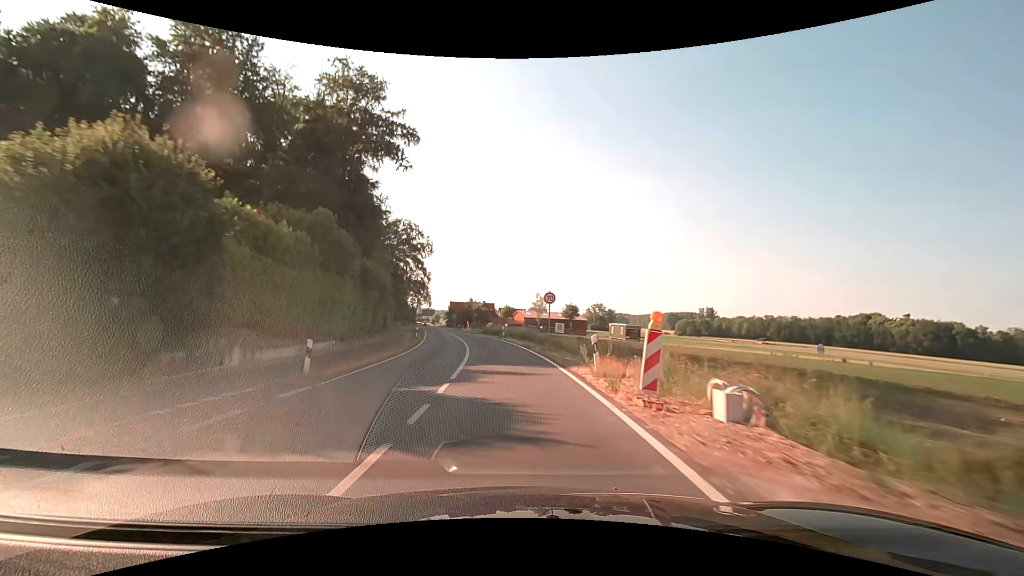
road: secondary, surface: asphalt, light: Day
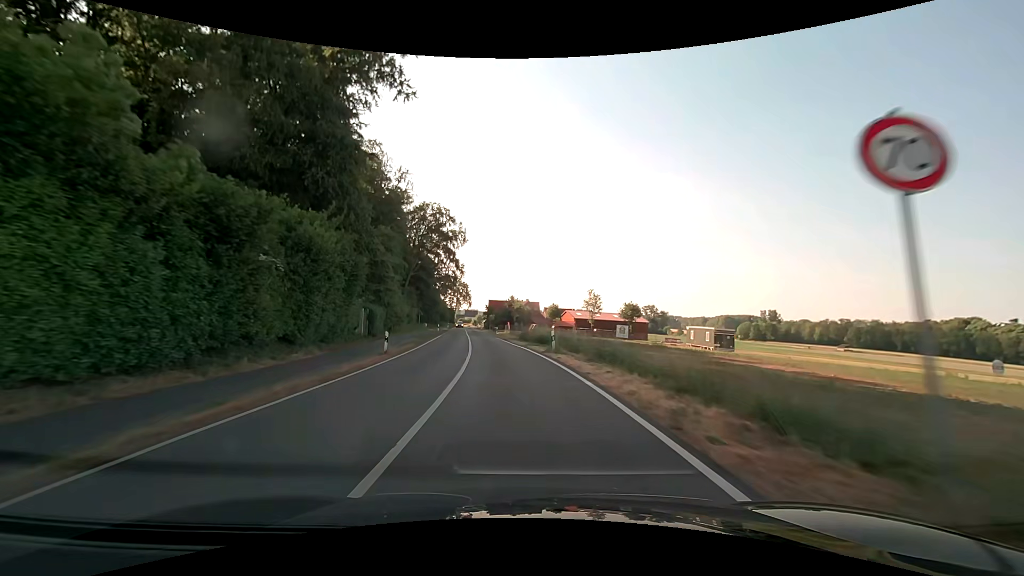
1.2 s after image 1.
(-1.0, +21.4) m; -5°
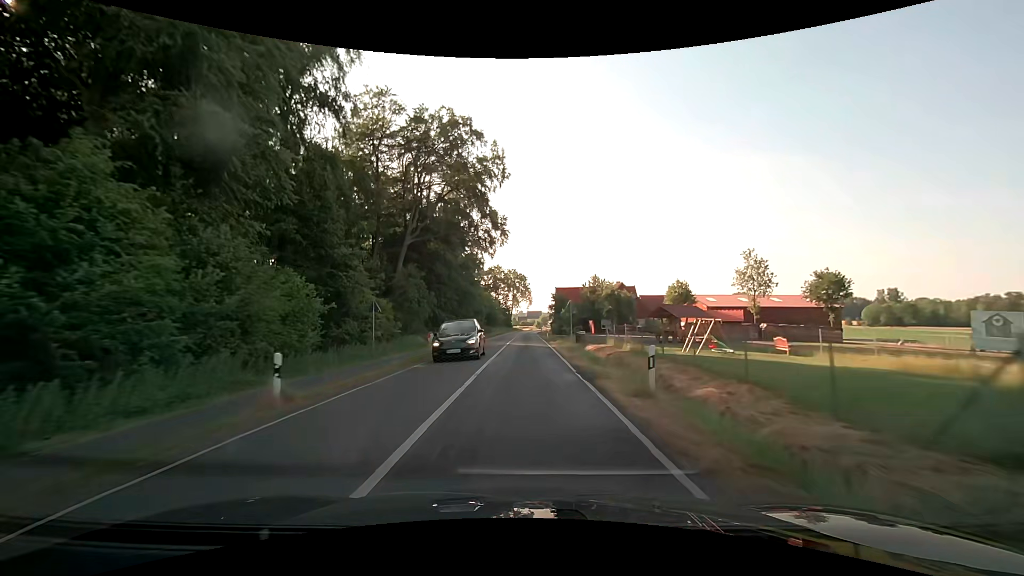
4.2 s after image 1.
(-4.4, +53.5) m; -8°
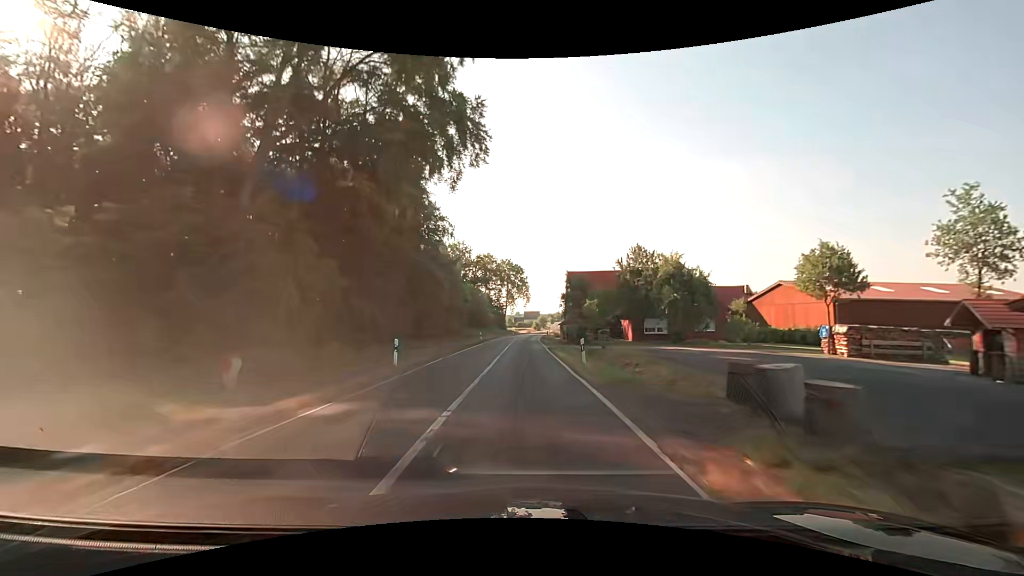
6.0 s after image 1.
(+0.1, +32.2) m; 0°
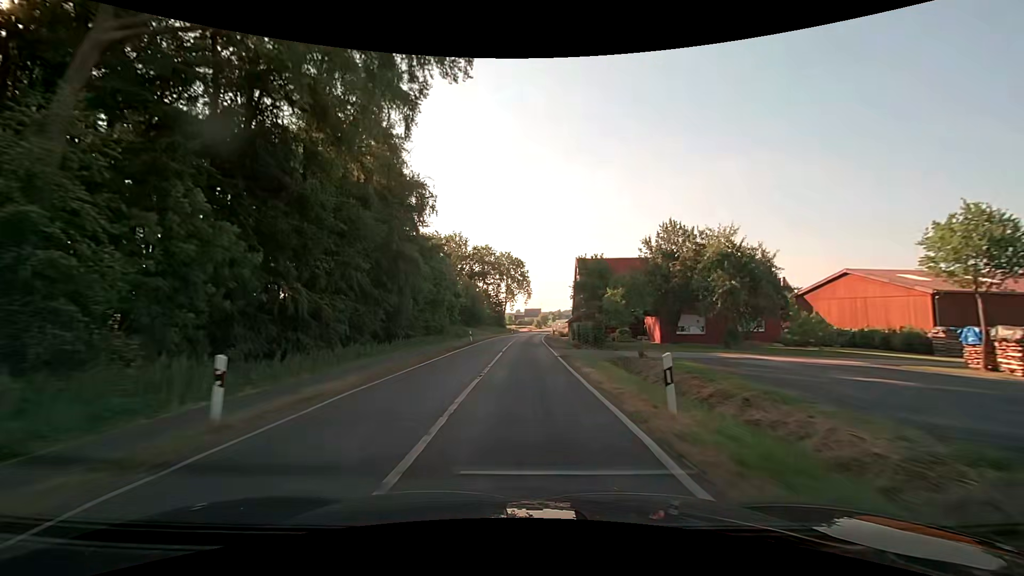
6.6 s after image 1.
(0.0, +10.7) m; 0°
(0, +10) (0, +20) (0, +30) (0, +40) (0, +50) (+1, +60) (+1, +70) (+2, +80) (+2, +90) (+3, +100) m
